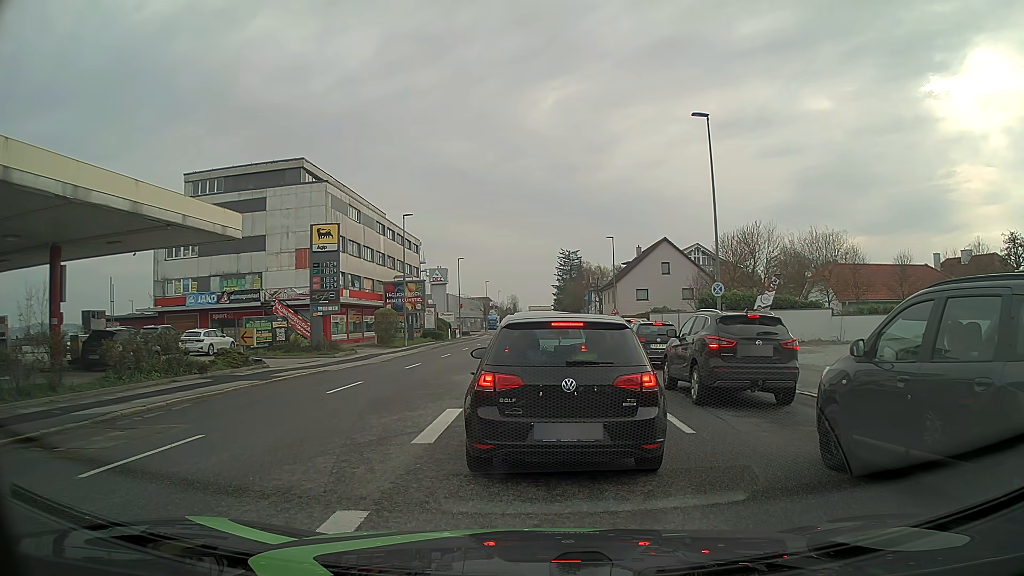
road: tertiary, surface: asphalt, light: Day
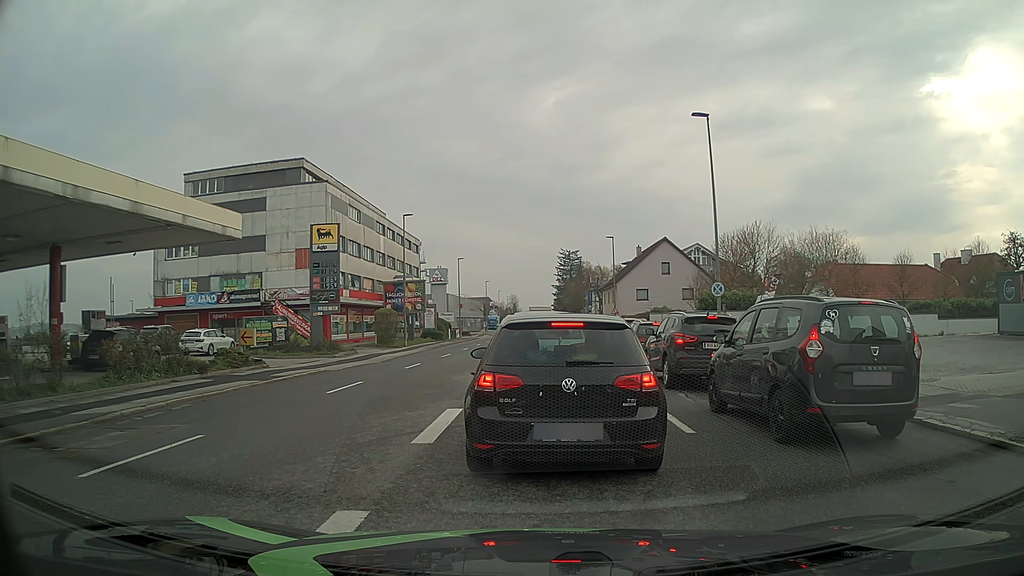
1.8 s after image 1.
(0.0, 0.0) m; 0°
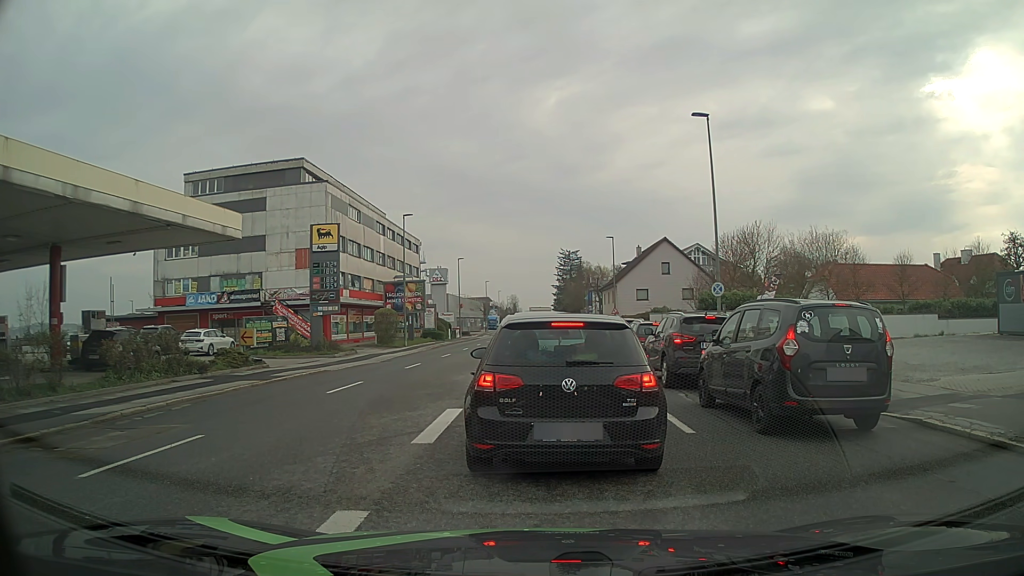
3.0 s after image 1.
(0.0, 0.0) m; 0°
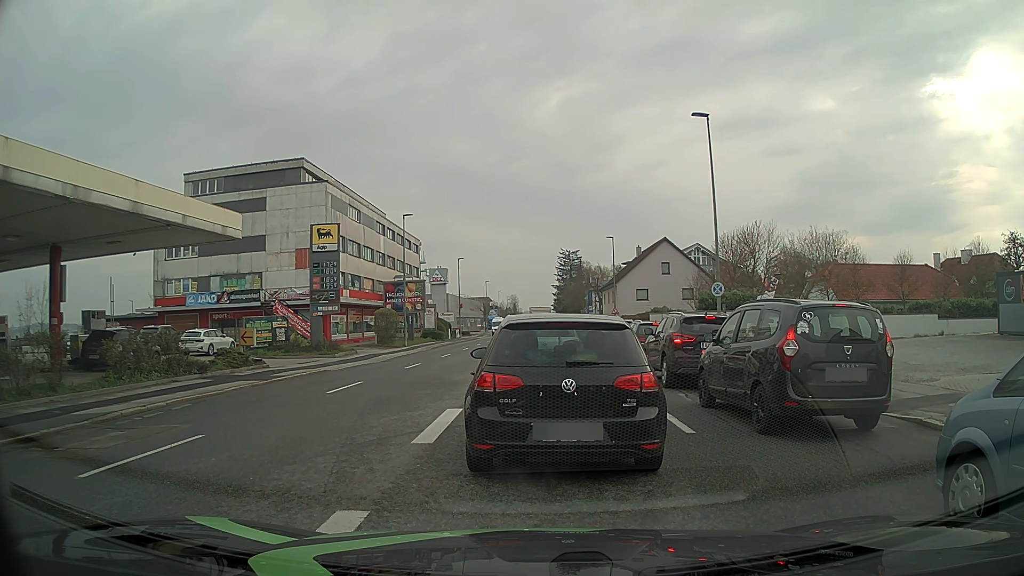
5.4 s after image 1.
(0.0, 0.0) m; 0°
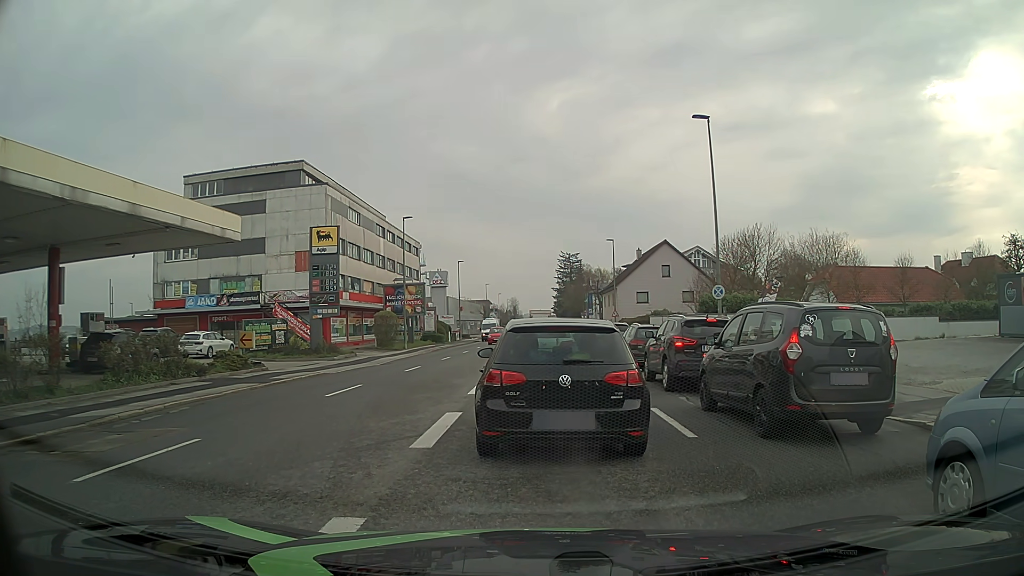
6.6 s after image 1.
(0.0, +0.1) m; 0°
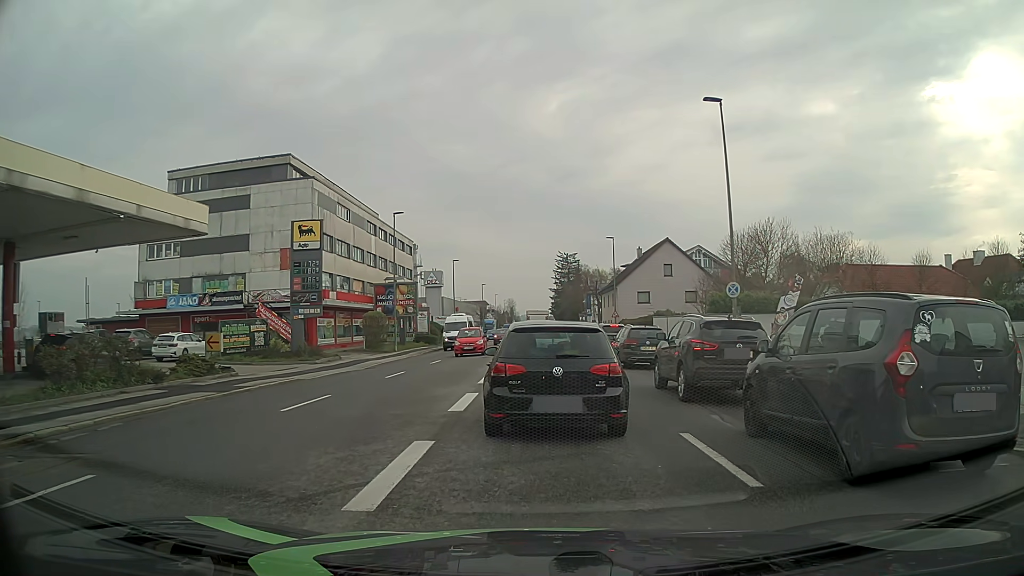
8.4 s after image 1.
(0.0, +2.8) m; 0°
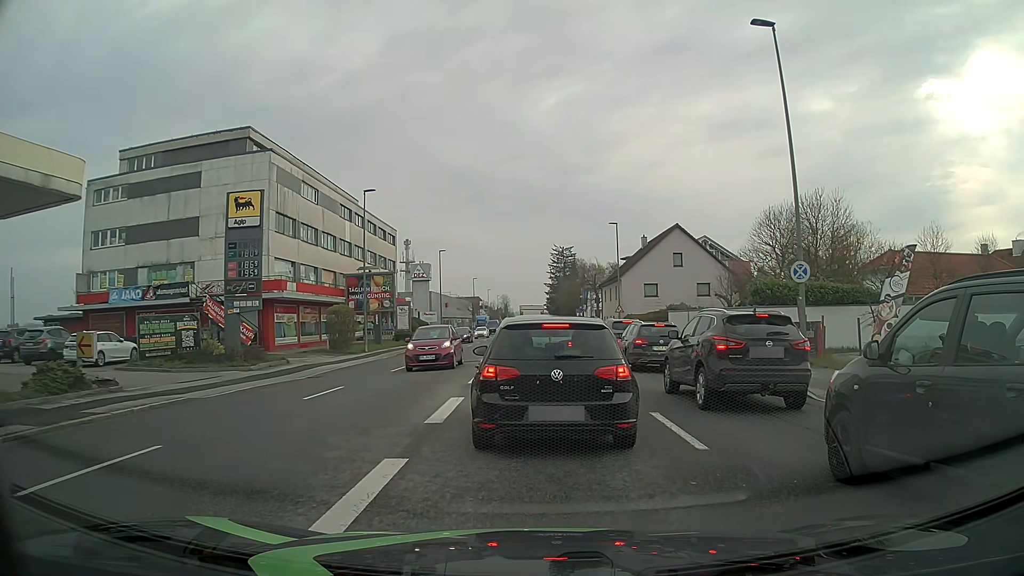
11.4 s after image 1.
(0.0, +7.3) m; +1°
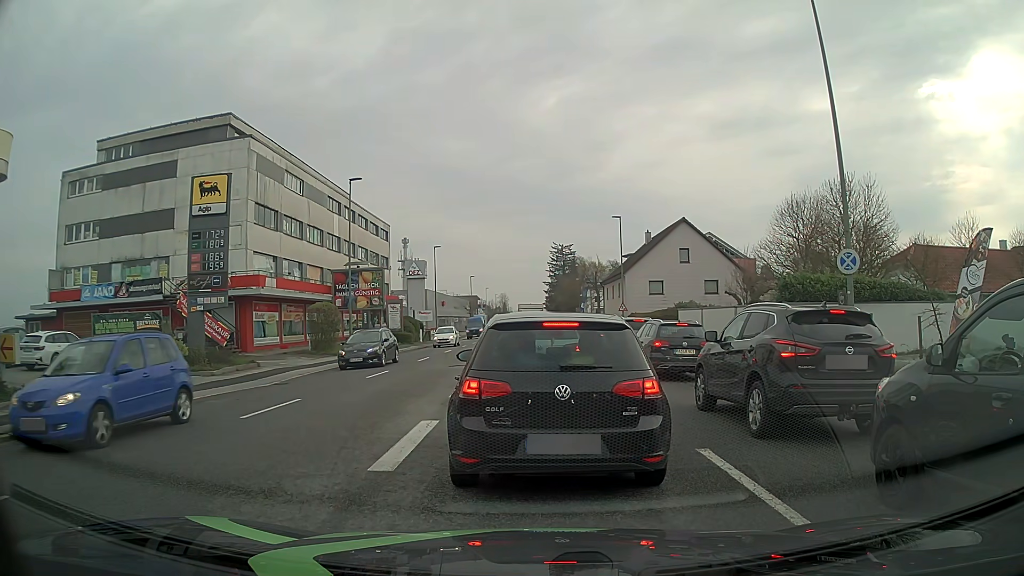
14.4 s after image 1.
(0.0, +3.0) m; -1°
(0, +10) (0, +20) (0, +30) (0, +40) (0, +50) (0, +60) (+1, +70) (+1, +80) (+1, +90) (+1, +100) m
